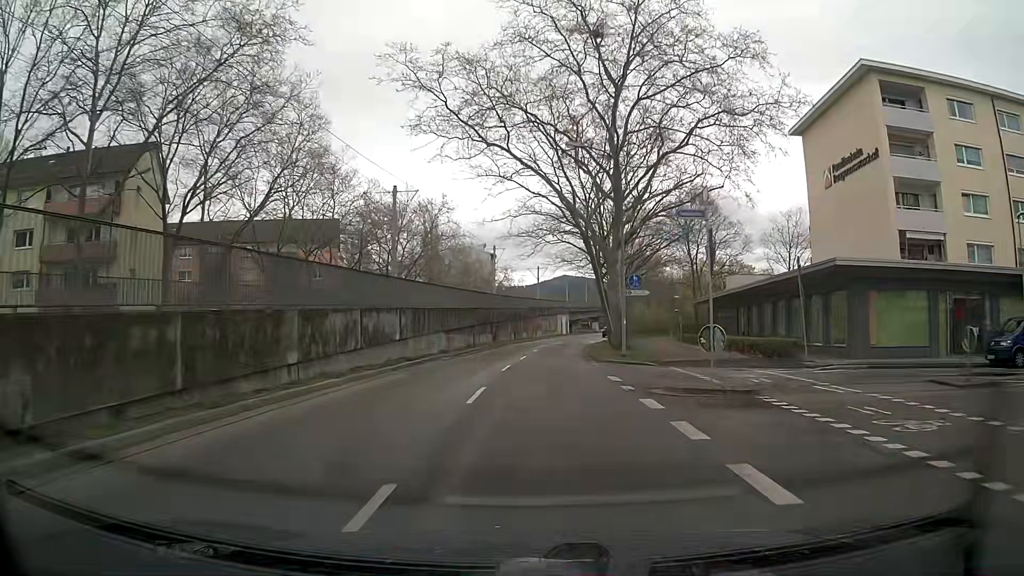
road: tertiary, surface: asphalt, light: Day
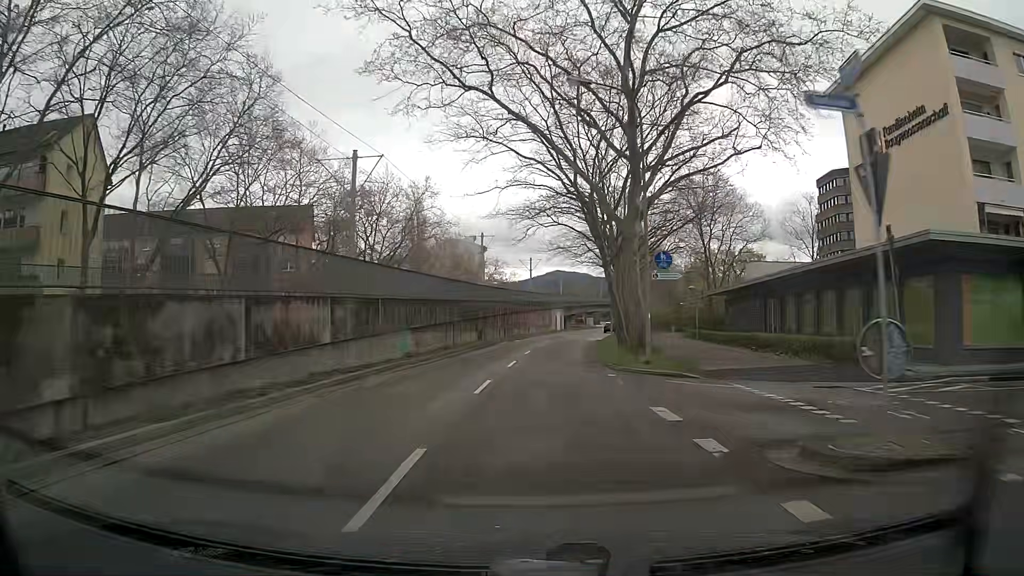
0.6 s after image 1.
(0.0, +7.6) m; 0°
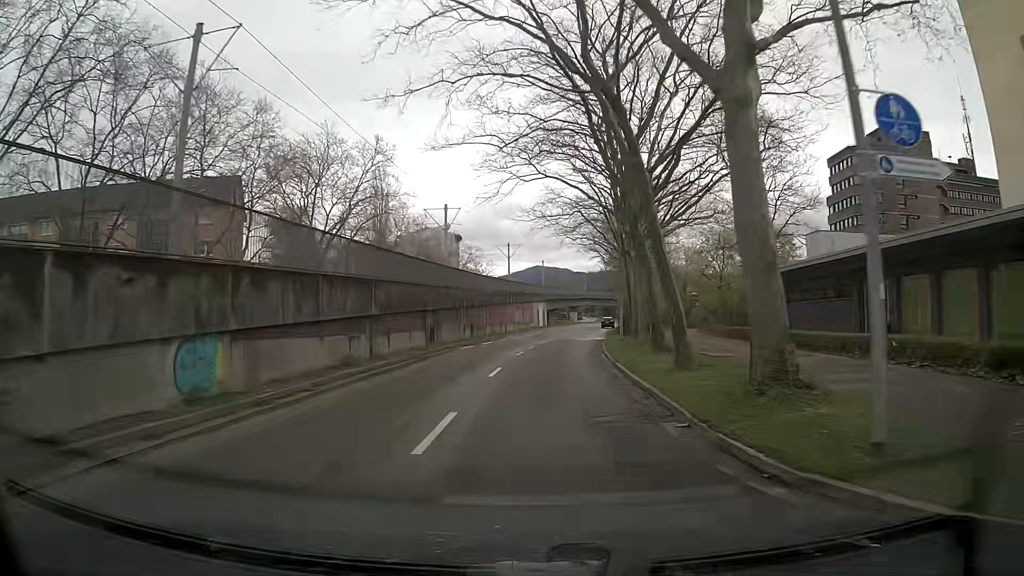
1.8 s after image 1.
(+0.3, +15.1) m; +2°
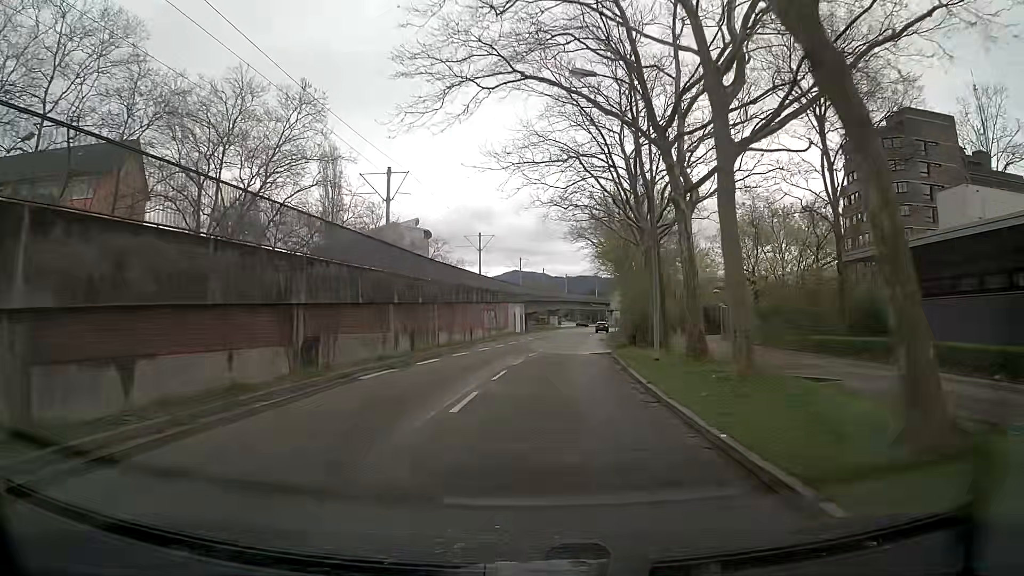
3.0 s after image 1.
(+0.3, +15.1) m; +2°
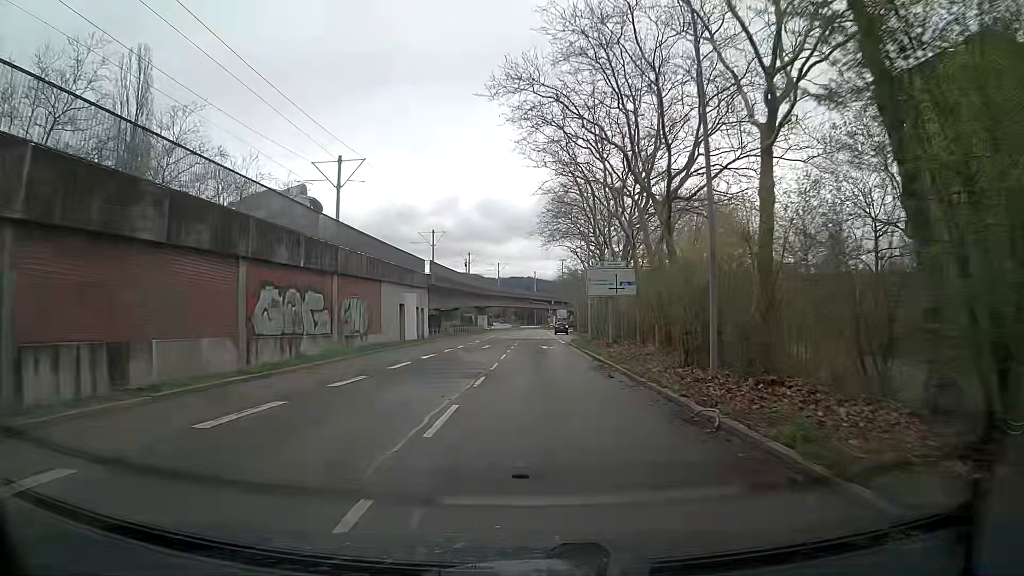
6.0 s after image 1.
(+1.9, +37.8) m; +5°
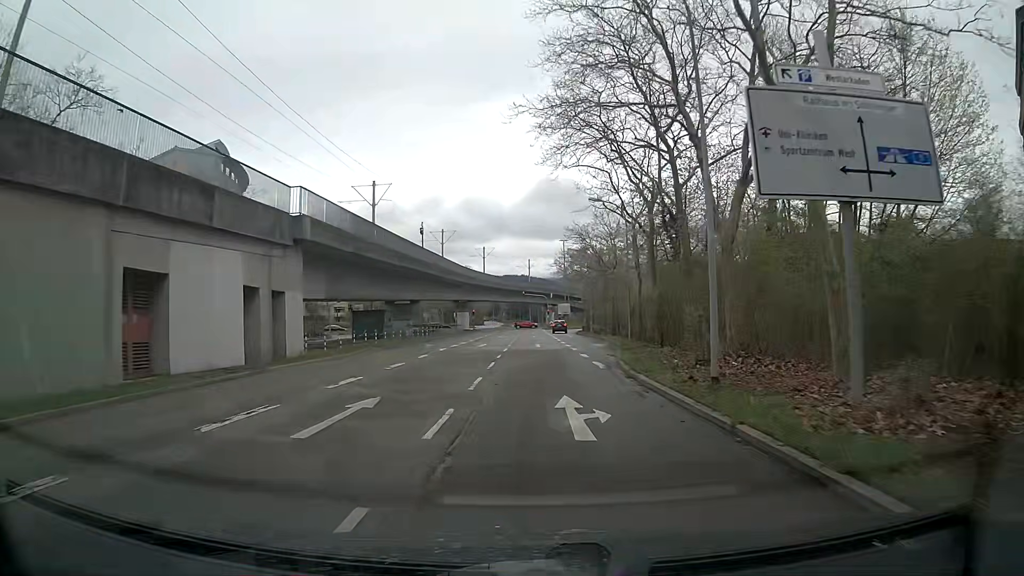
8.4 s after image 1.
(+0.3, +30.3) m; +1°
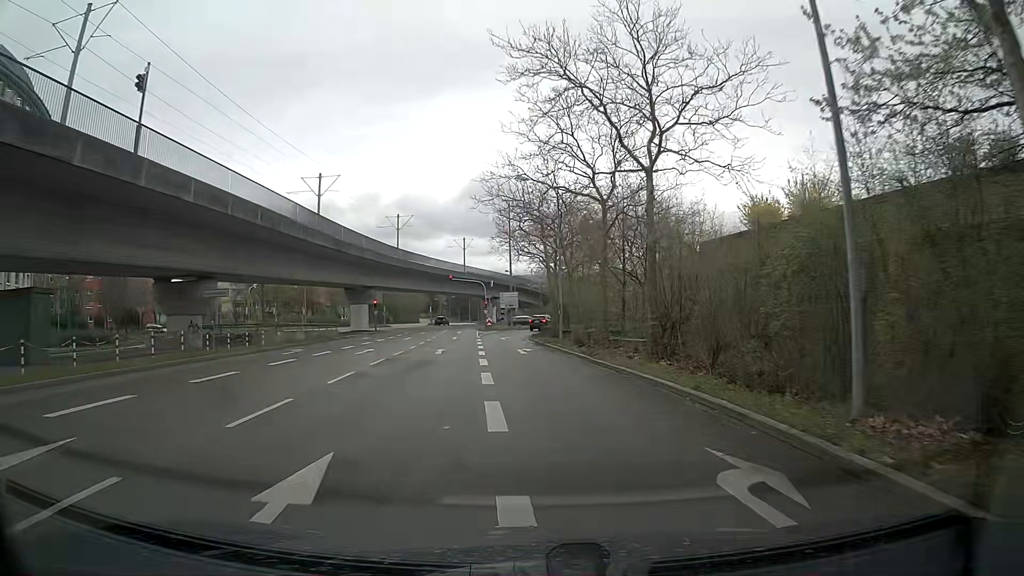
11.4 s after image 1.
(+1.8, +35.8) m; +5°
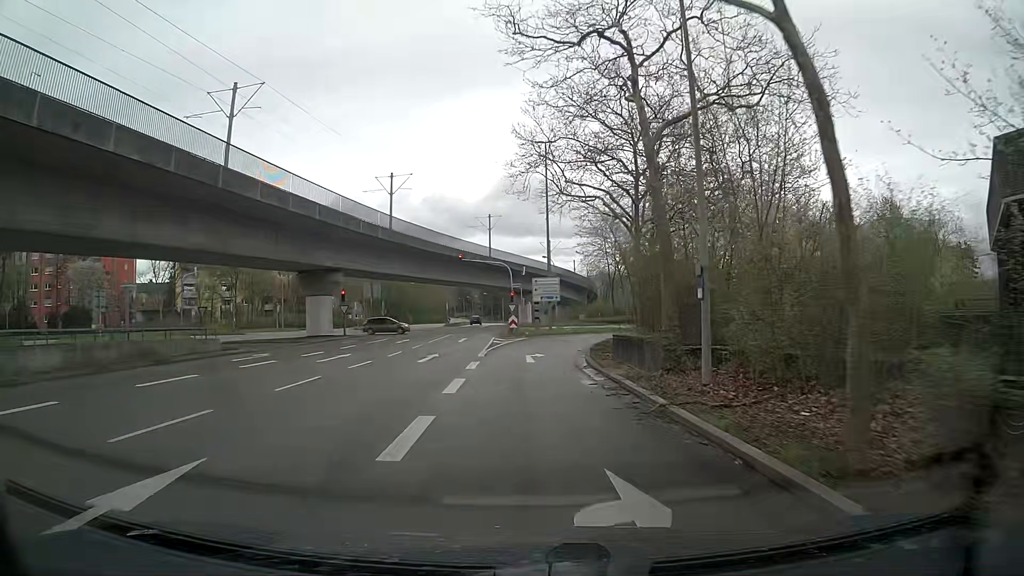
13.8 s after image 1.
(-0.7, +25.7) m; -4°
(0, +10) (0, +20) (0, +30) (+2, +40) (+6, +49) (+12, +57) (+21, +62) (+31, +64) (+41, +65) (+51, +66) m
